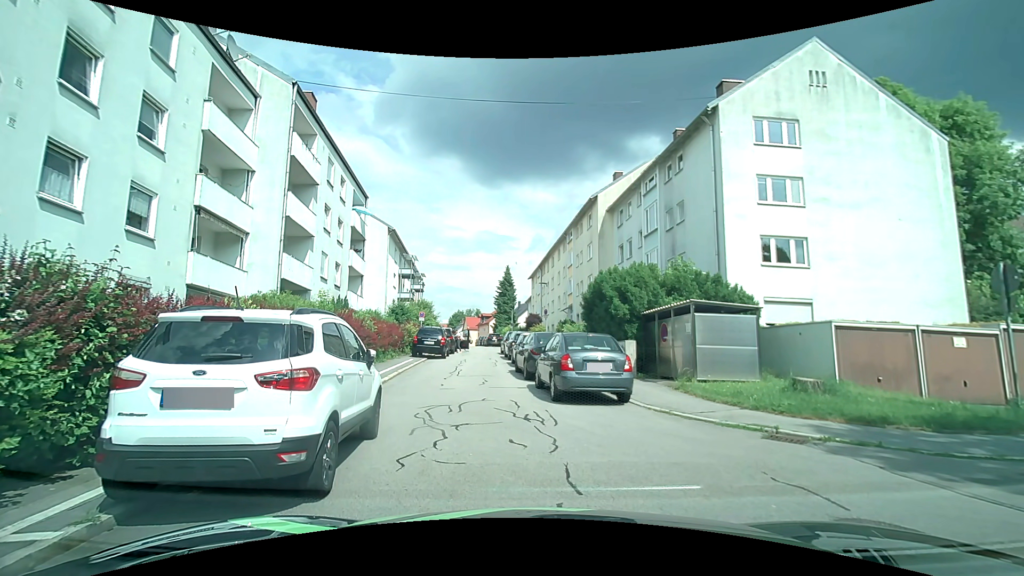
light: Day
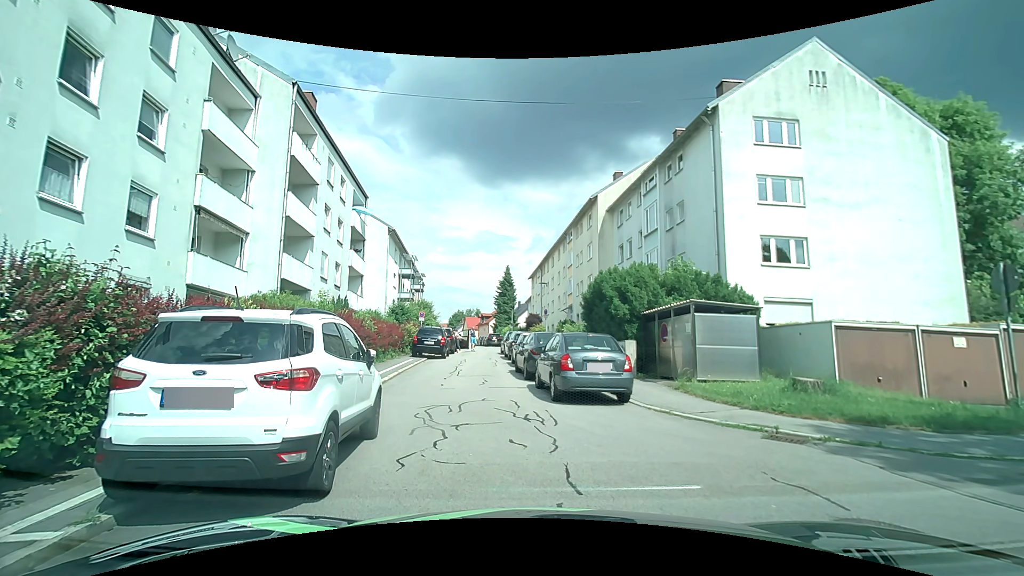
(0.0, 0.0) m; 0°
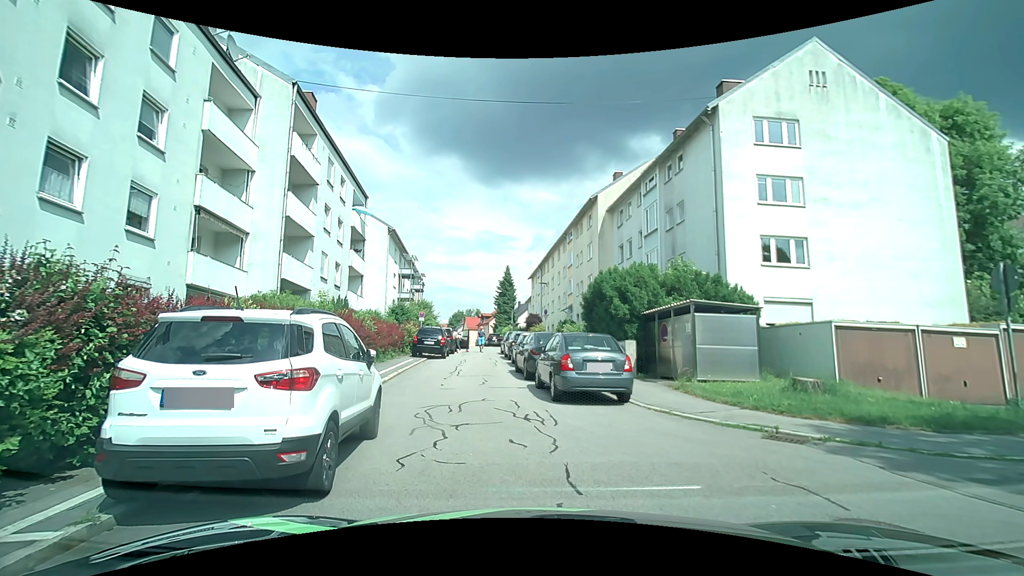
(0.0, 0.0) m; 0°
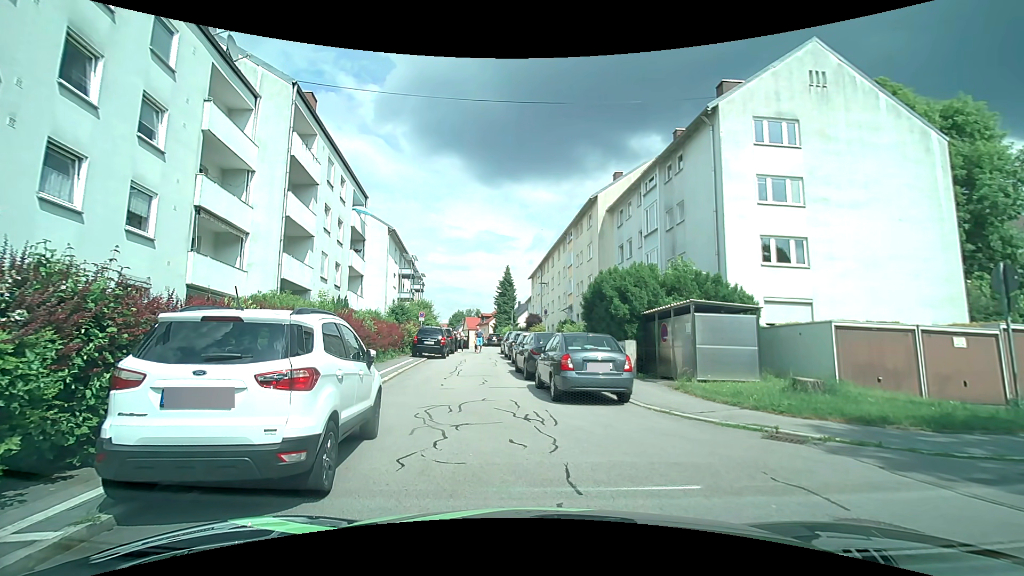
(0.0, 0.0) m; 0°
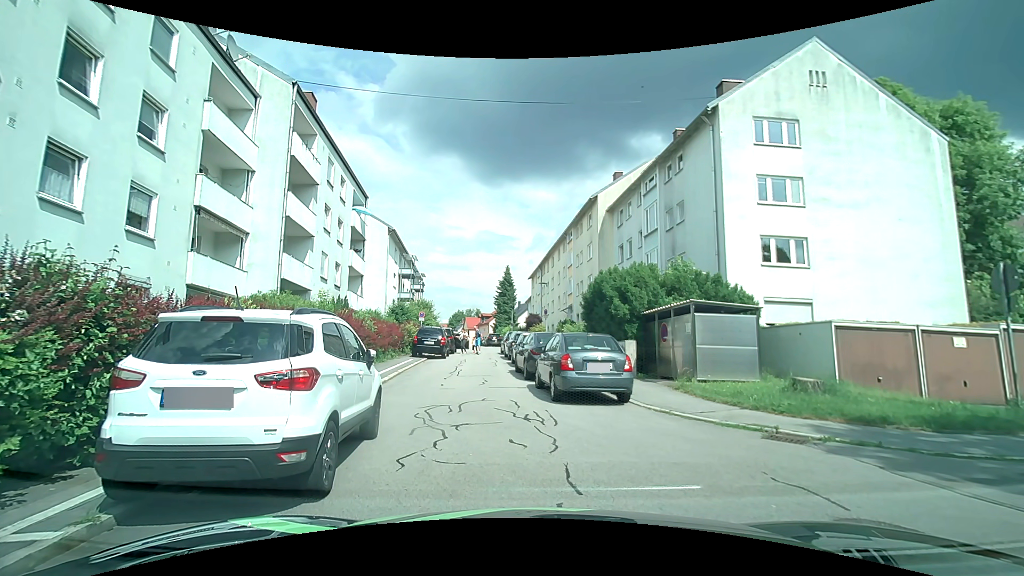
(0.0, 0.0) m; 0°
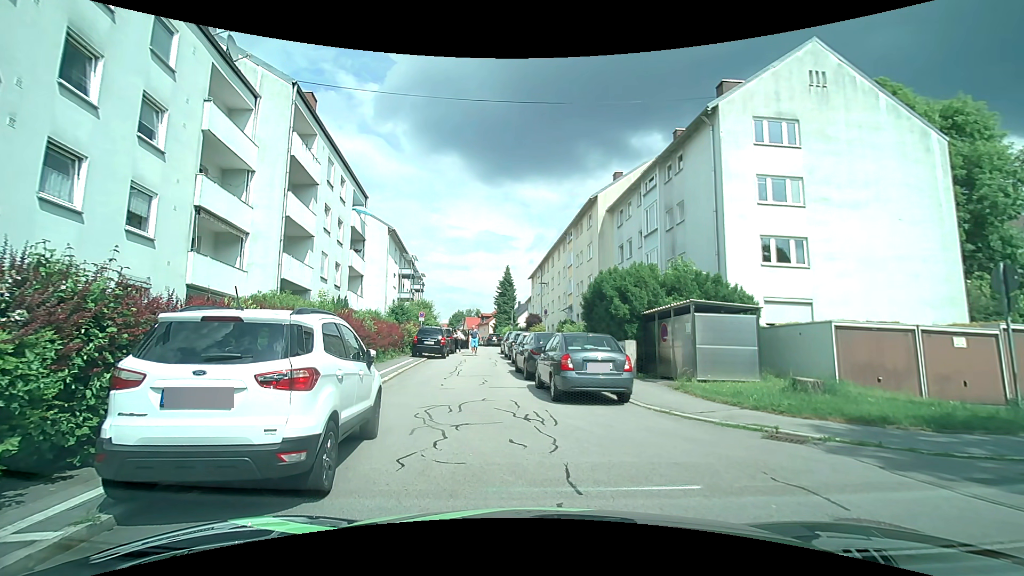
(0.0, 0.0) m; 0°
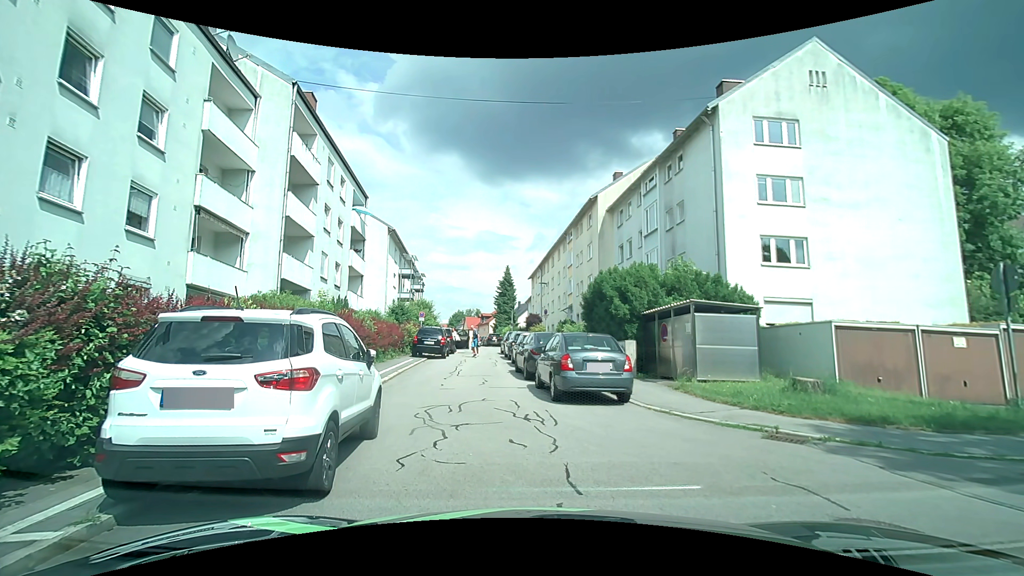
(0.0, 0.0) m; 0°
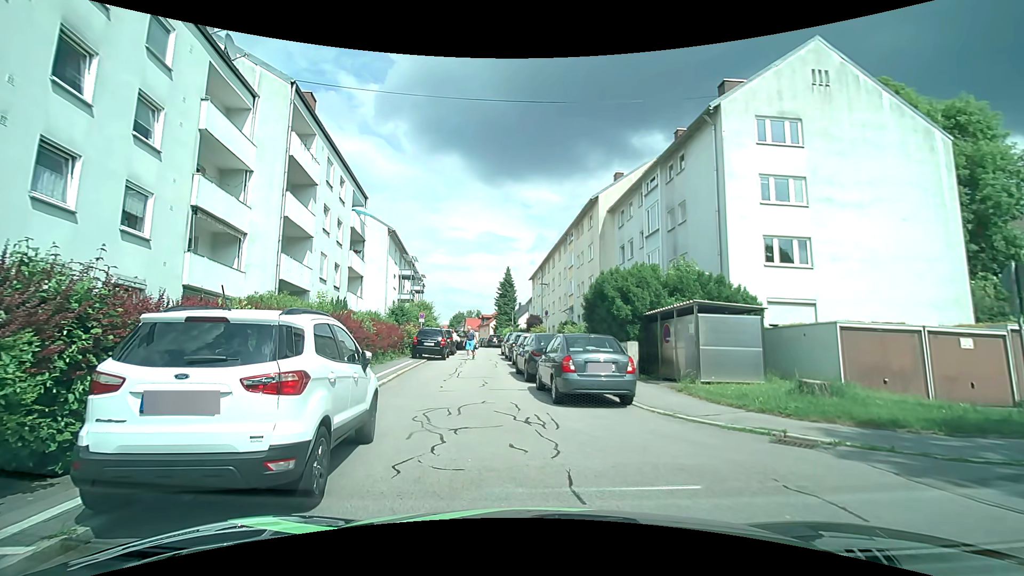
(0.0, +0.2) m; 0°
